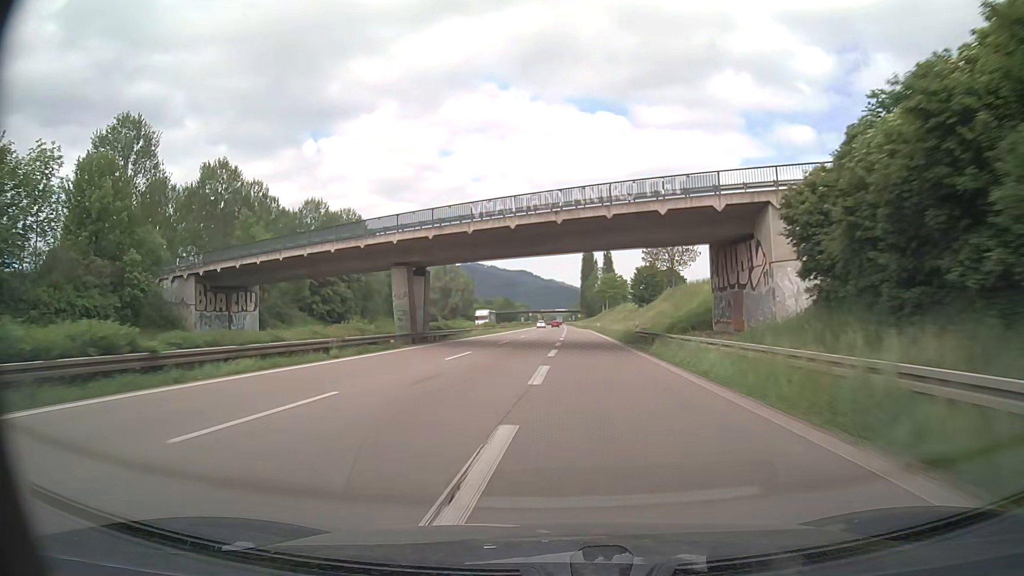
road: trunk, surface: asphalt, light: Day
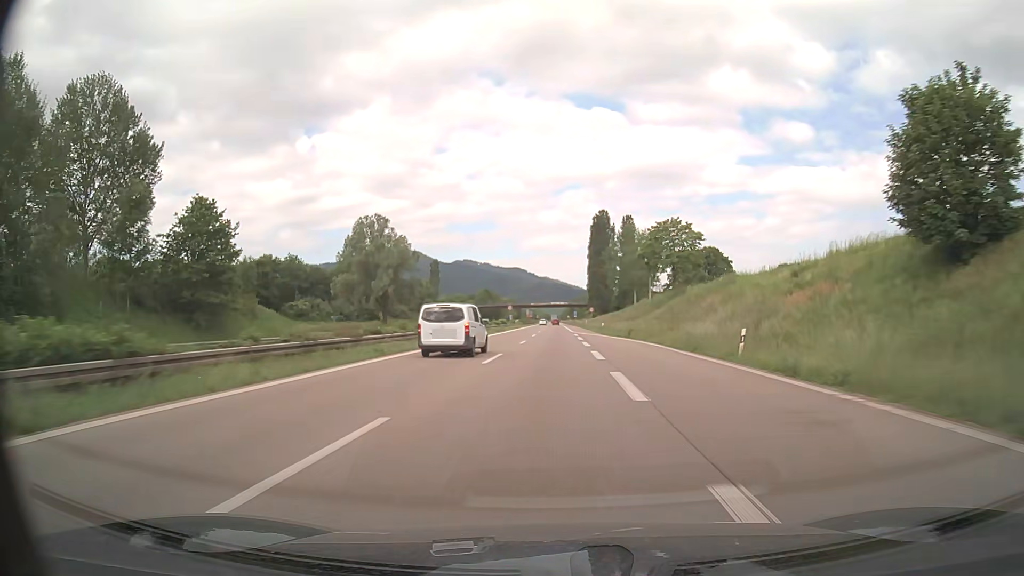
(-0.3, +72.8) m; 0°
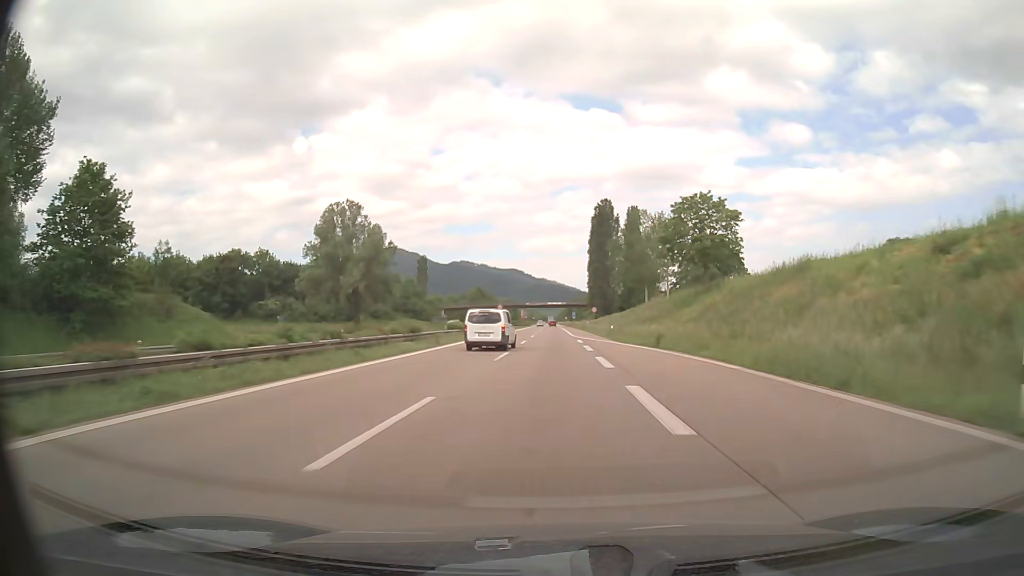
(0.0, +14.7) m; 0°
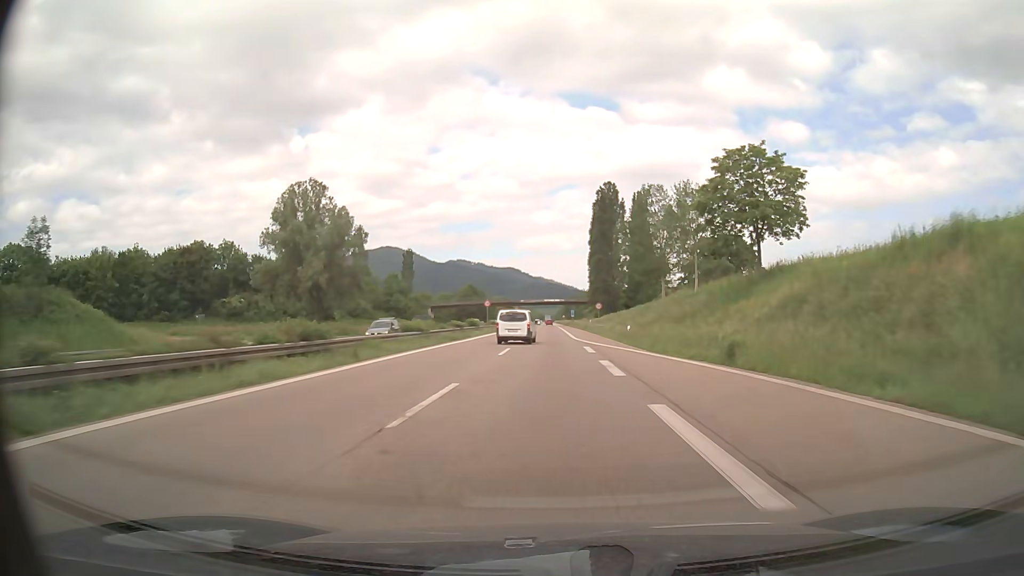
(+0.1, +14.8) m; 0°
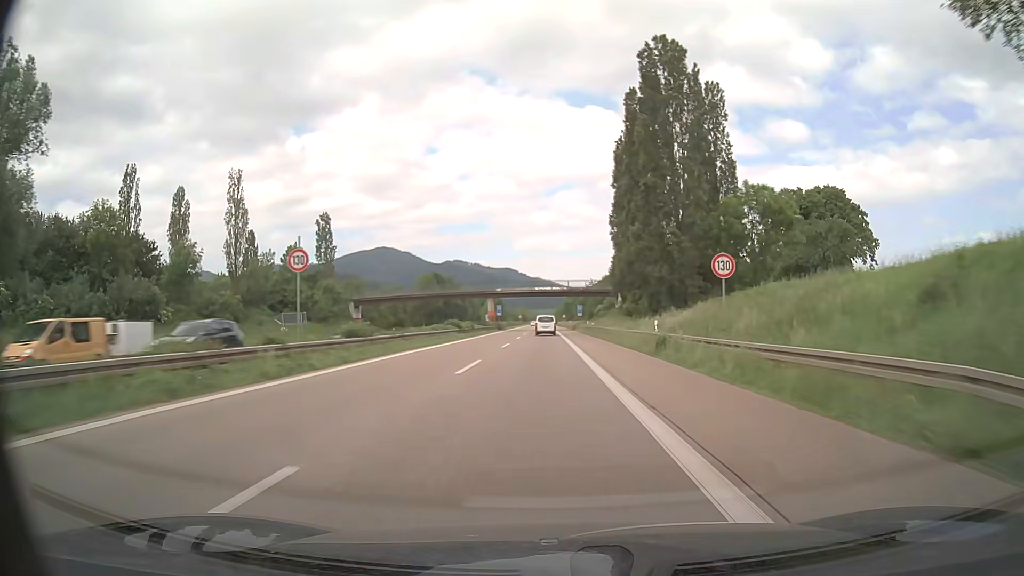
(+0.2, +60.4) m; 0°
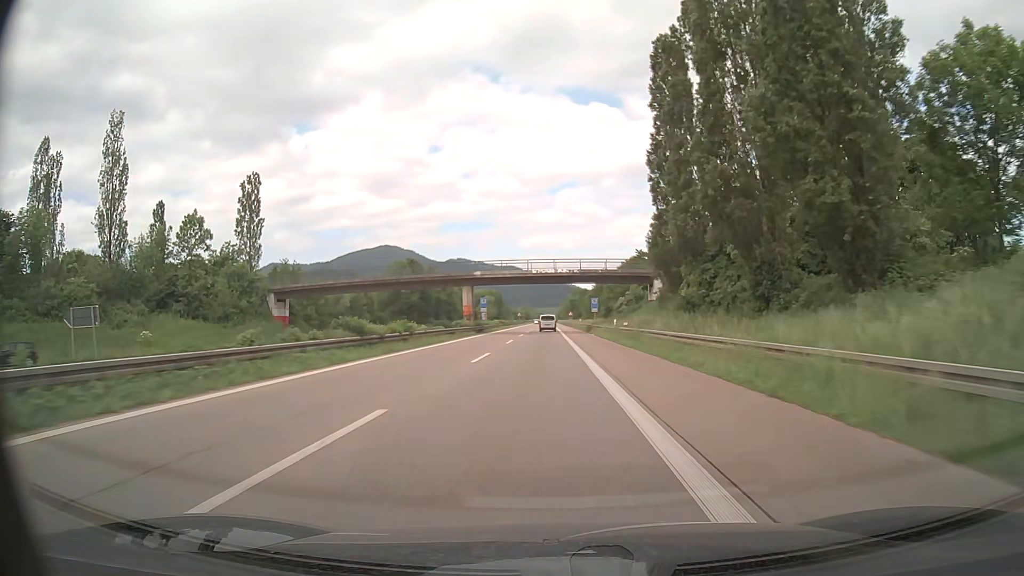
(0.0, +30.6) m; 0°
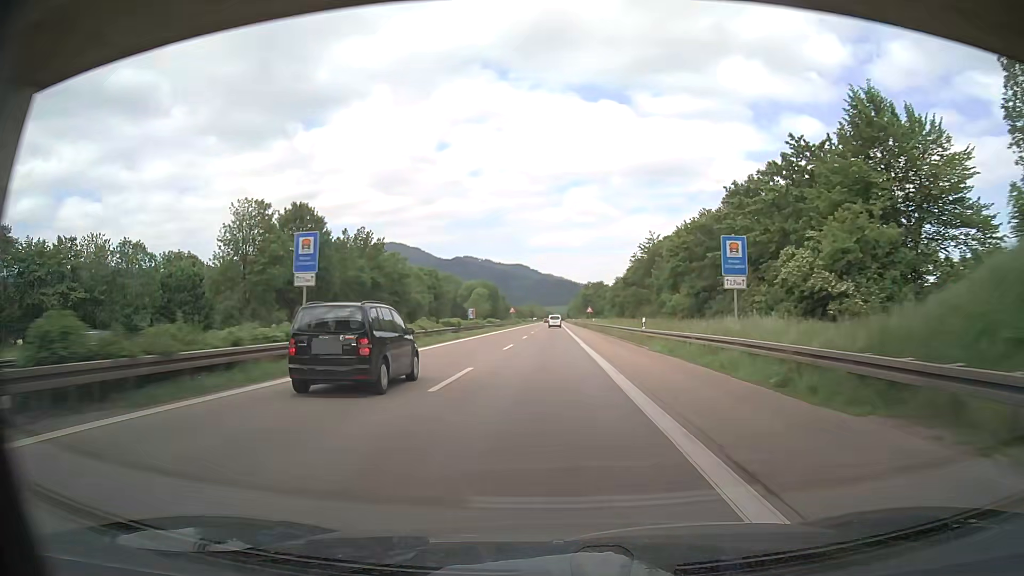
(-0.8, +61.1) m; -1°
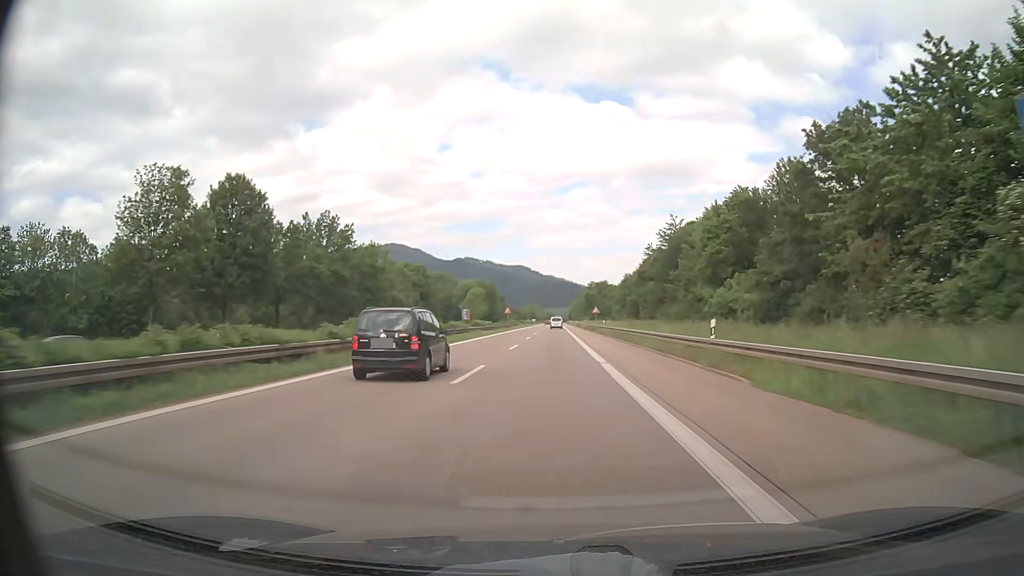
(+0.2, +15.2) m; 0°
(0, +10) (0, +20) (0, +30) (0, +40) (0, +50) (0, +60) (0, +70) (0, +80) (+1, +90) (+1, +100) m
